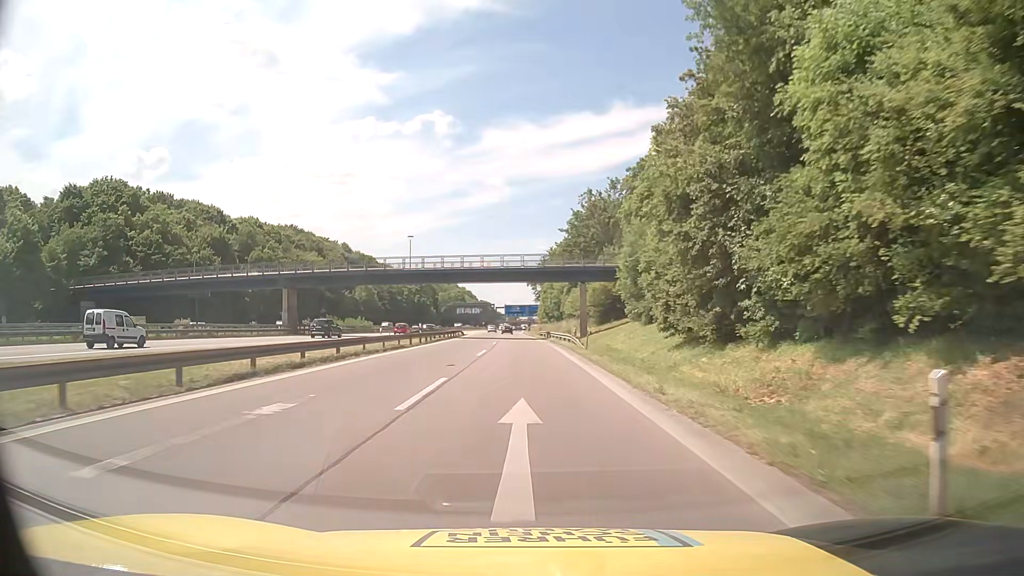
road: motorway_link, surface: asphalt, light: Day
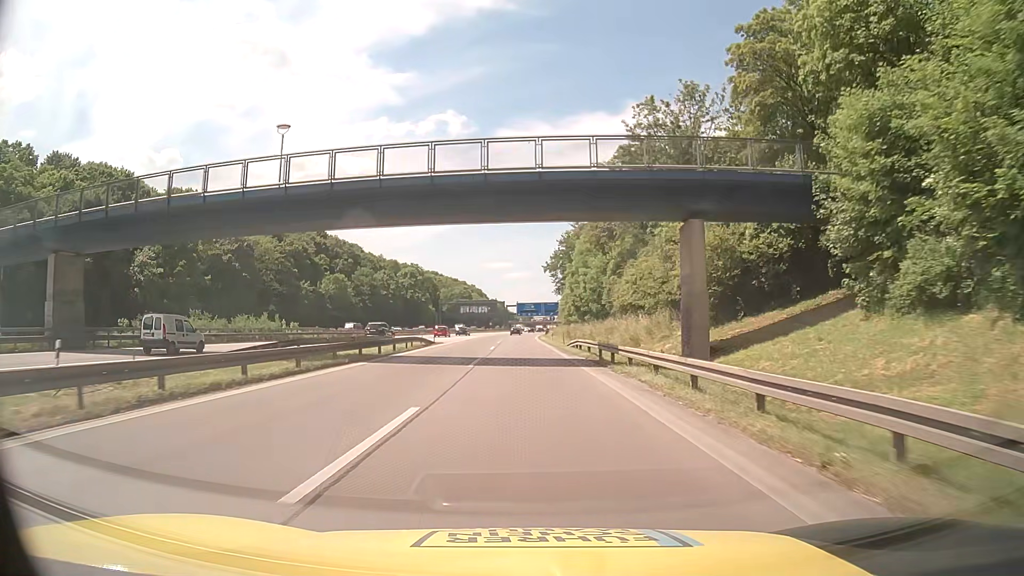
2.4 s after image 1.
(-0.2, +41.7) m; -1°
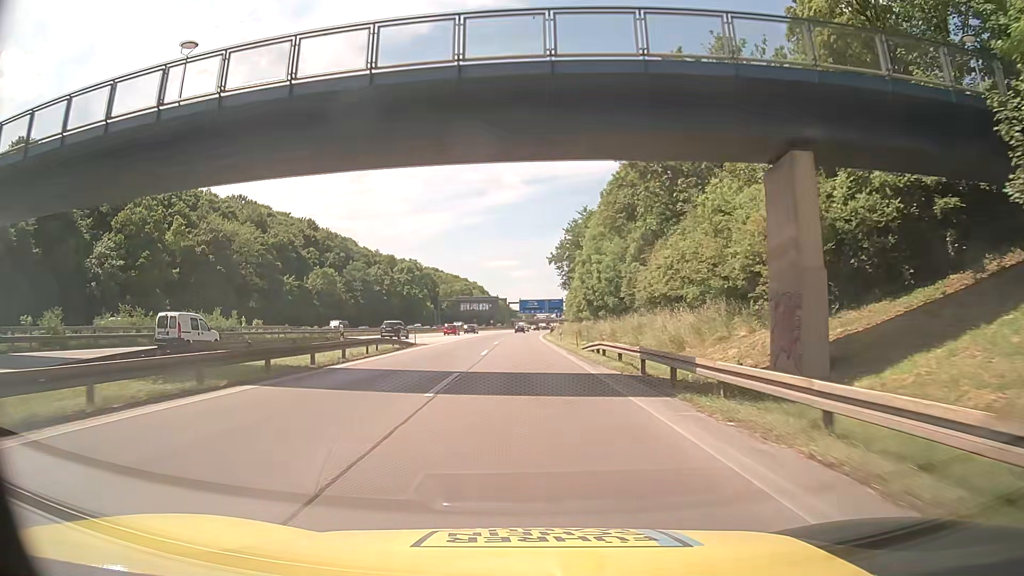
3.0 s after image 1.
(0.0, +10.4) m; 0°
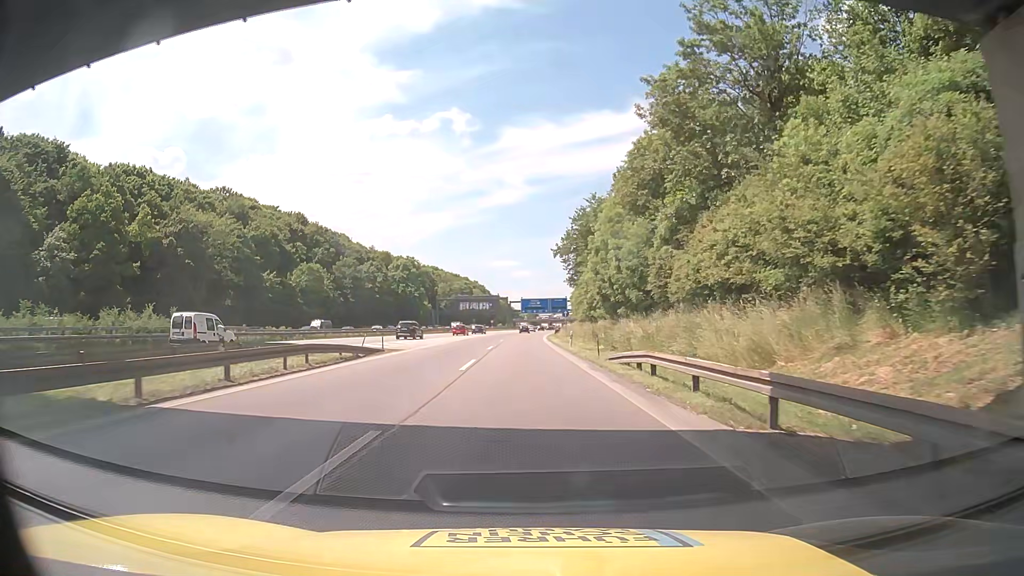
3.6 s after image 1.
(0.0, +10.4) m; 0°
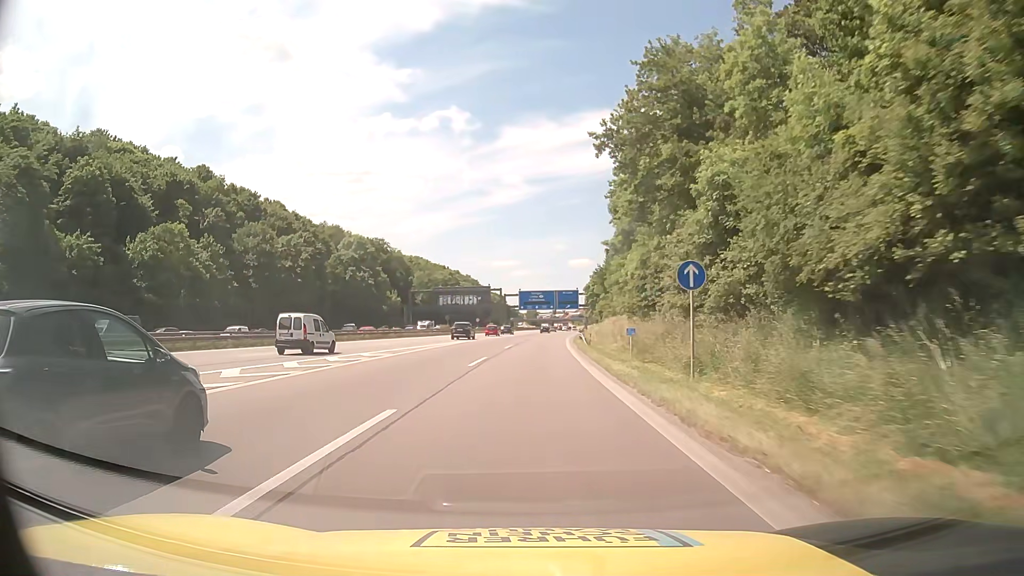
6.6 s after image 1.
(-0.3, +52.2) m; 0°
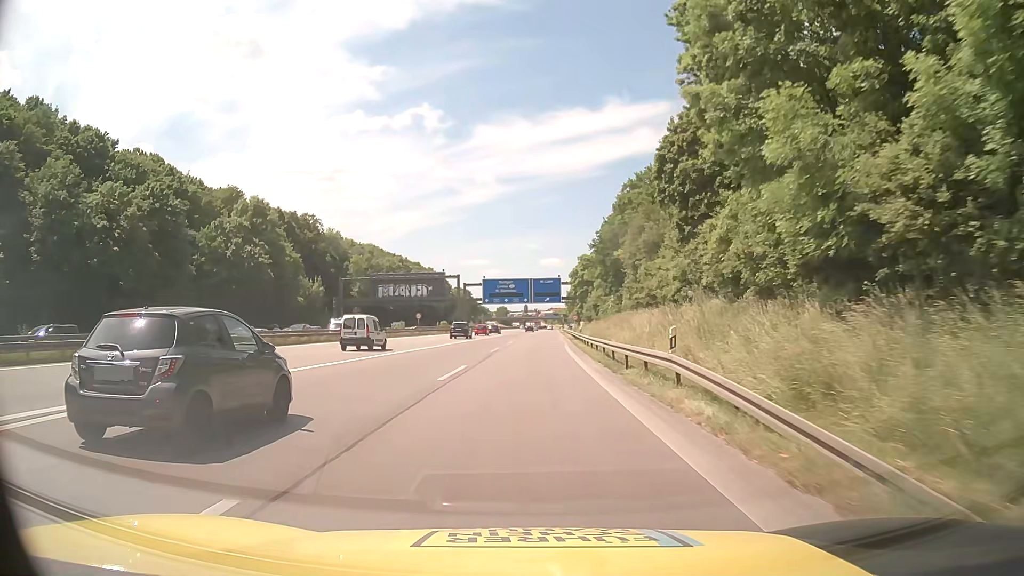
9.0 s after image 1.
(+0.7, +41.8) m; +2°
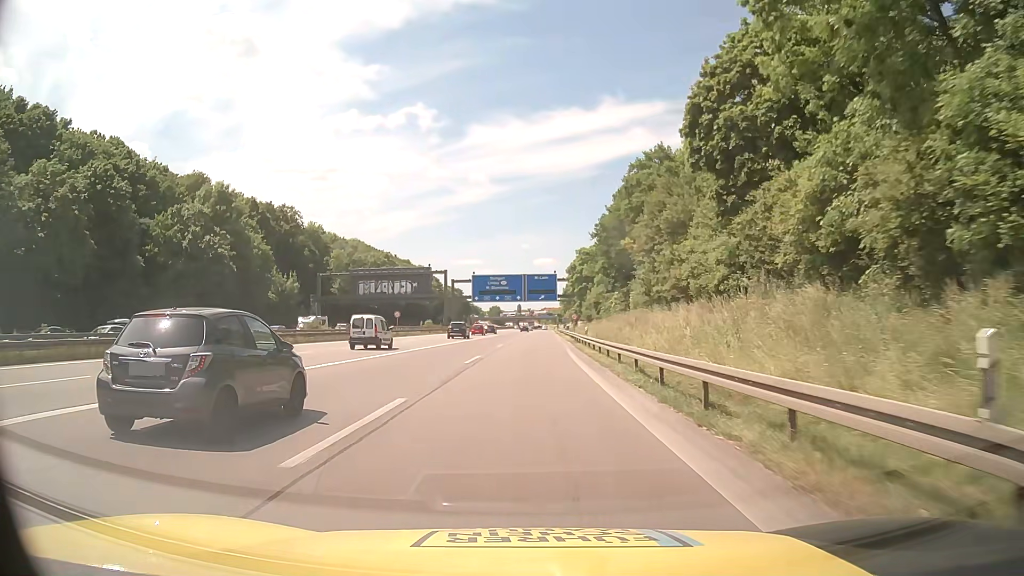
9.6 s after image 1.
(0.0, +10.5) m; +1°
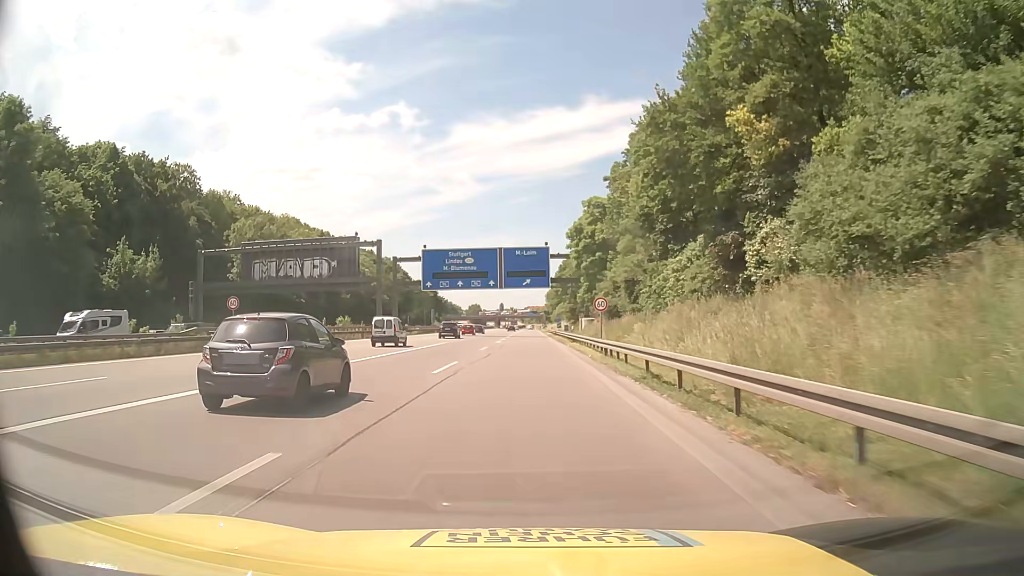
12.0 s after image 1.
(+0.6, +41.8) m; +1°
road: motorway
(0, +10) (0, +20) (0, +30) (0, +40) (0, +50) (0, +60) (0, +70) (0, +80) (0, +90) (0, +100) m
